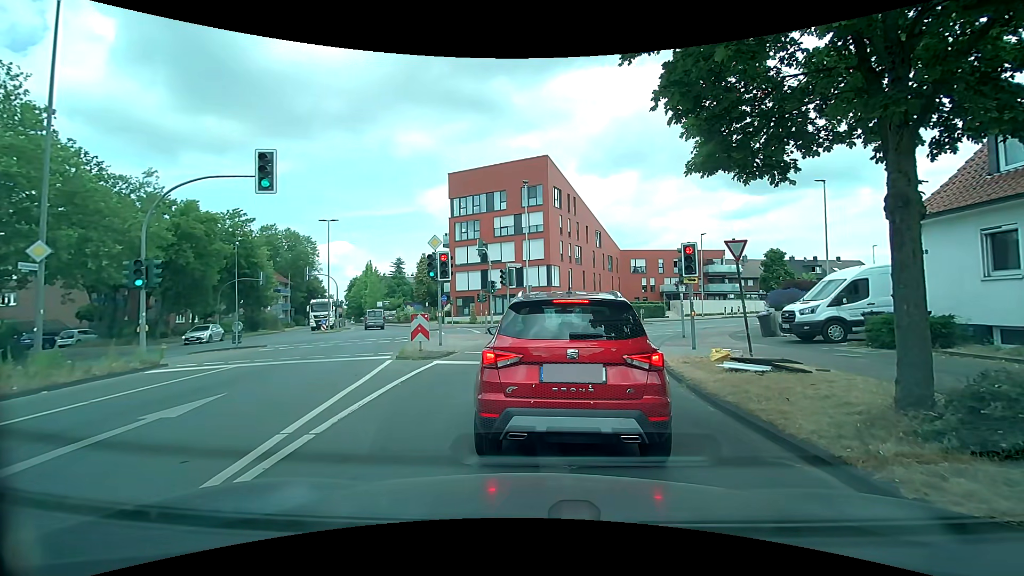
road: tertiary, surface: asphalt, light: Day
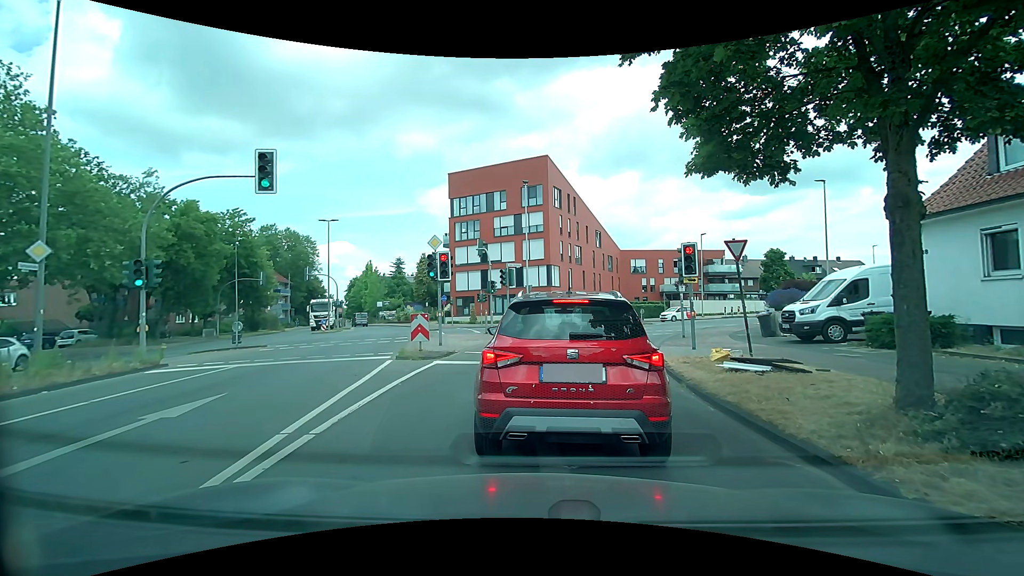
(0.0, 0.0) m; 0°
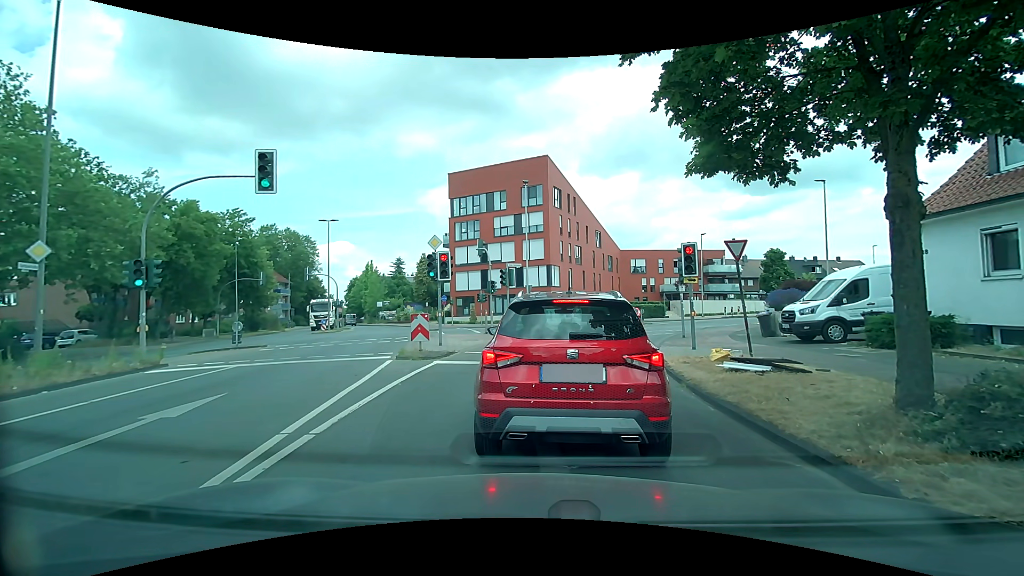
(0.0, 0.0) m; 0°
